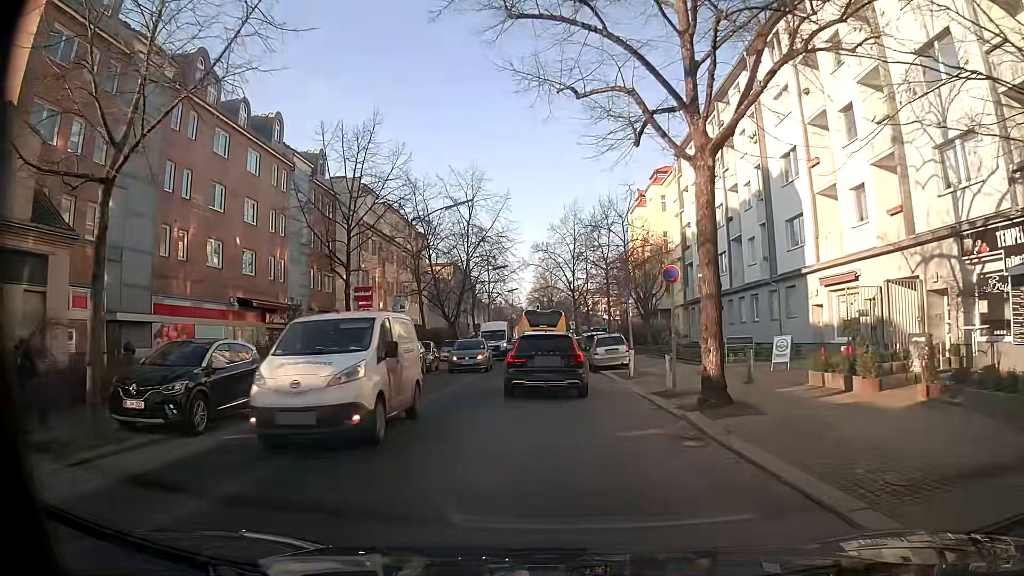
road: tertiary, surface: asphalt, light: Day
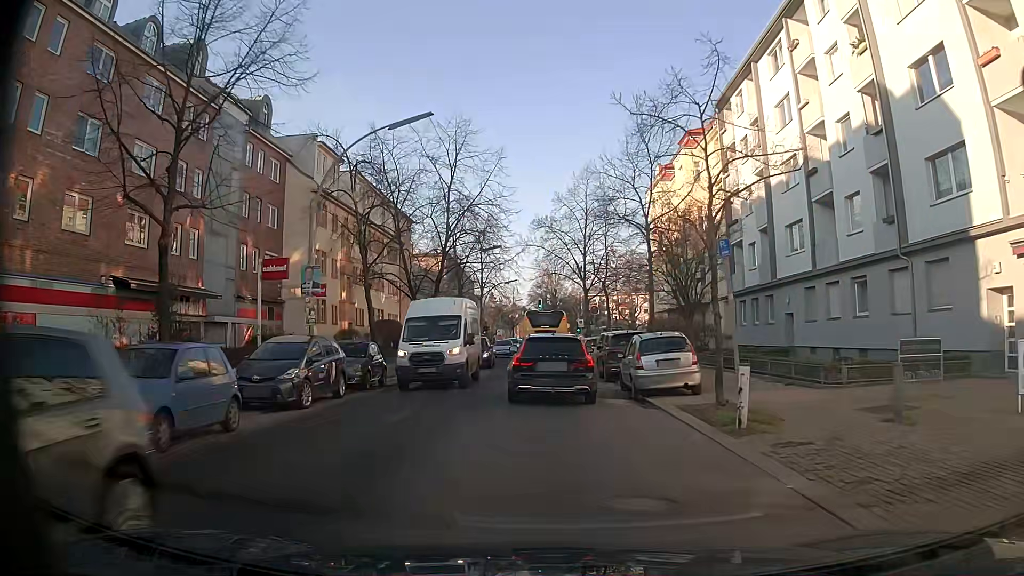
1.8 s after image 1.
(+0.1, +12.8) m; +1°
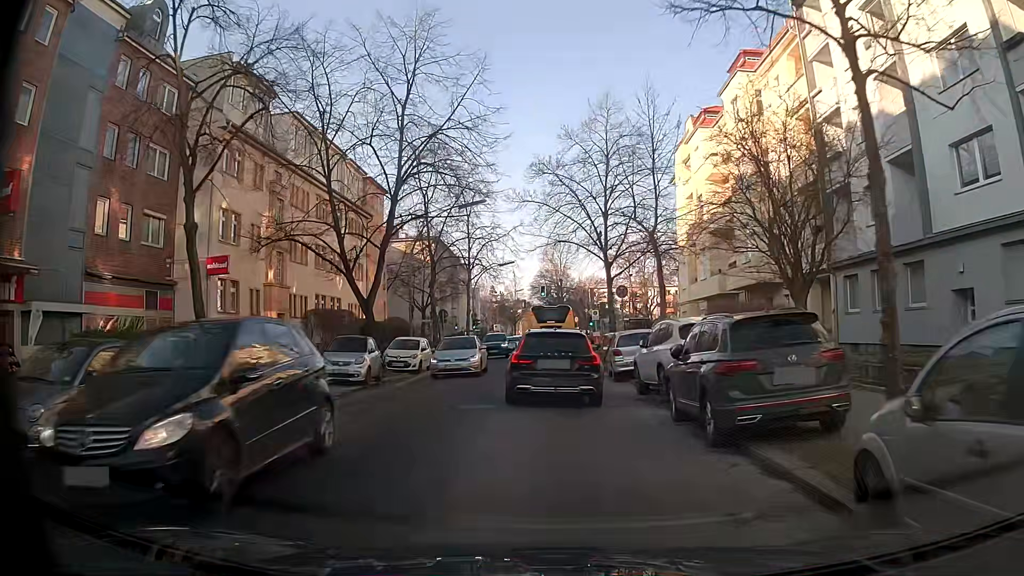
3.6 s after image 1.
(-0.1, +14.5) m; -2°
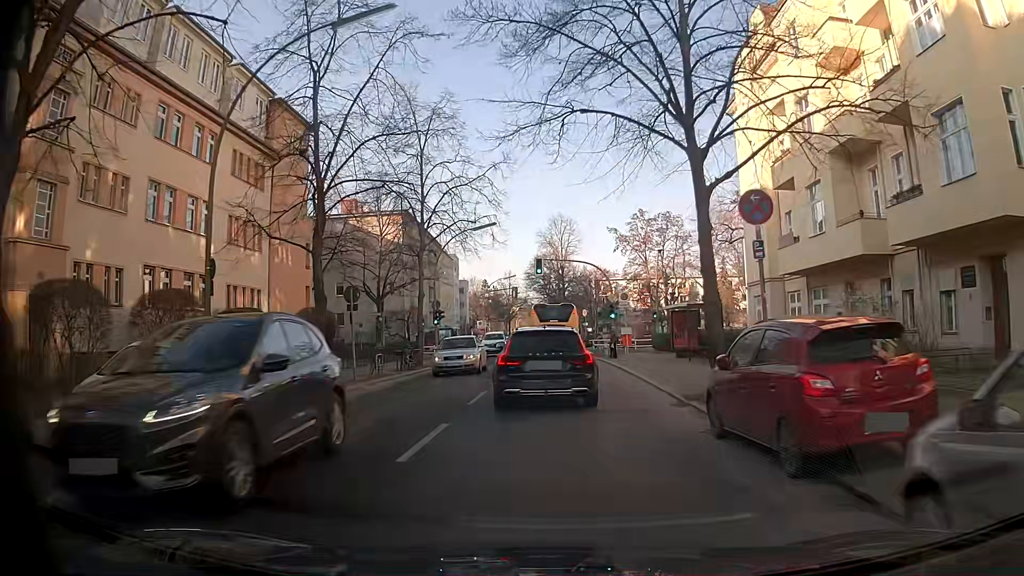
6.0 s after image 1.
(+0.3, +19.9) m; +3°
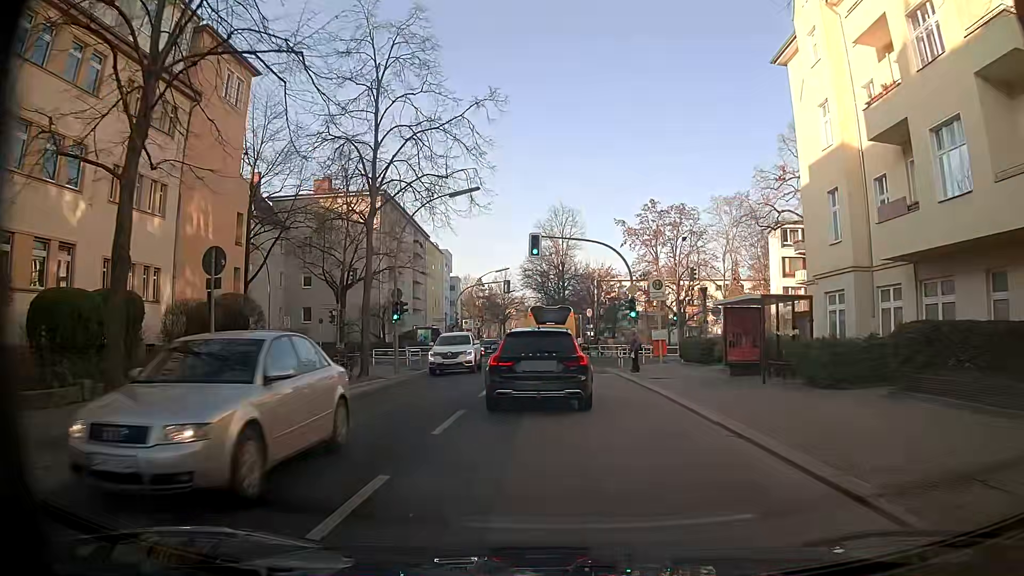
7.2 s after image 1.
(-0.2, +9.9) m; -1°
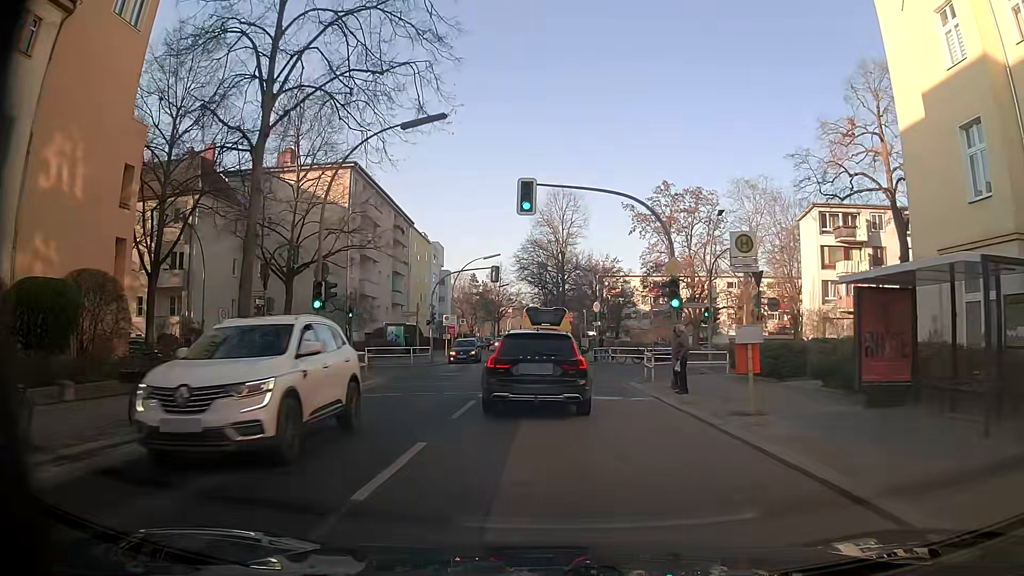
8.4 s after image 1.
(0.0, +9.9) m; 0°
(0, +10) (0, +20) (0, +30) (0, +40) (0, +50) (-1, +60) (-1, +70) (-1, +80) (-1, +90) (-2, +100) m
